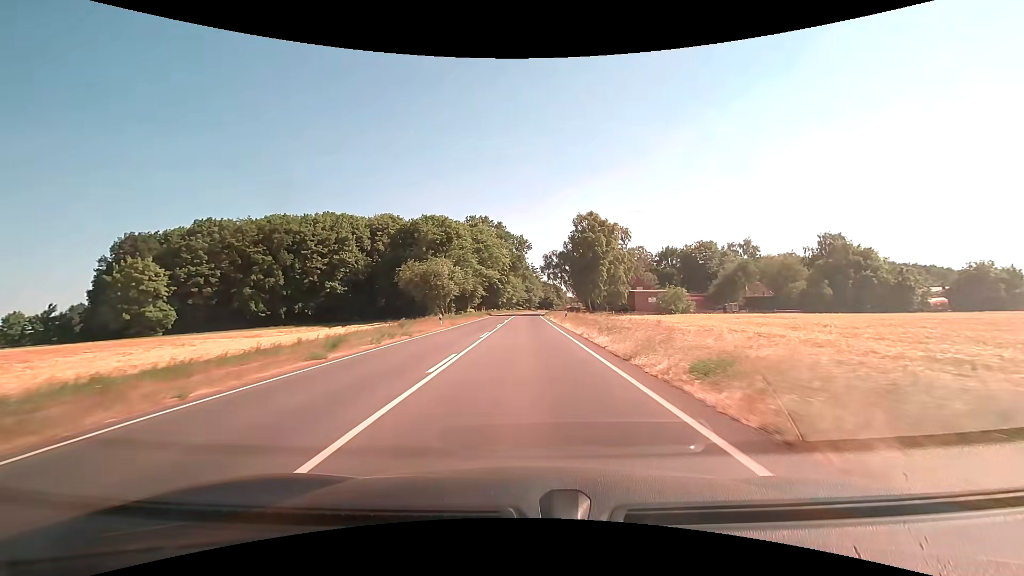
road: primary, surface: asphalt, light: Day
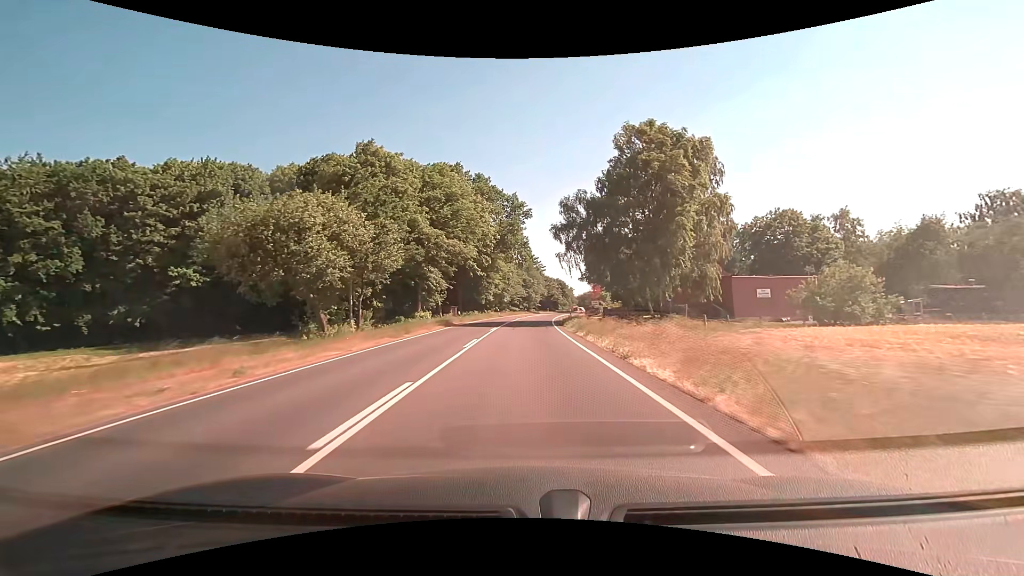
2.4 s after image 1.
(0.0, +42.7) m; 0°
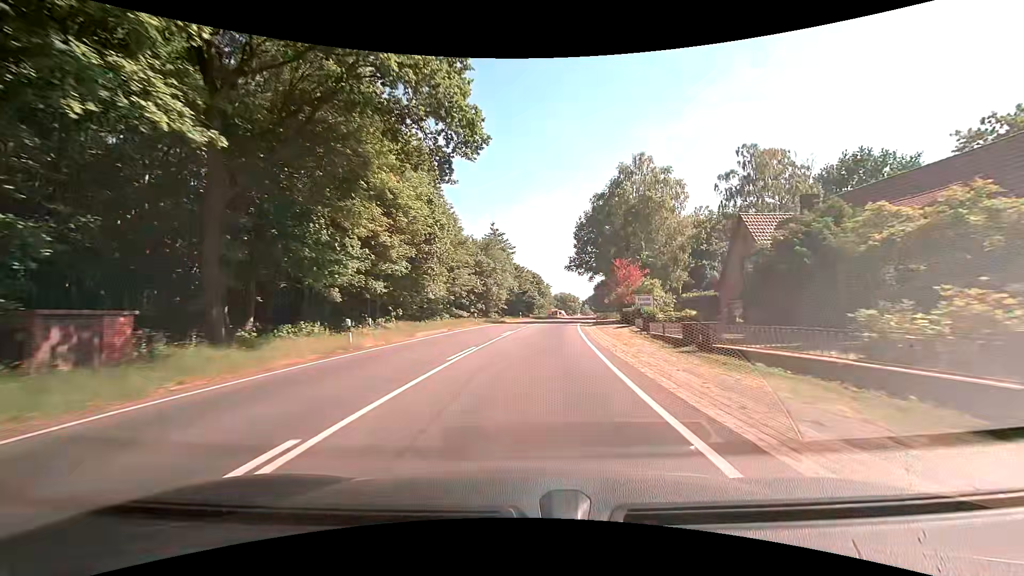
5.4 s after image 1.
(+1.1, +53.0) m; +4°
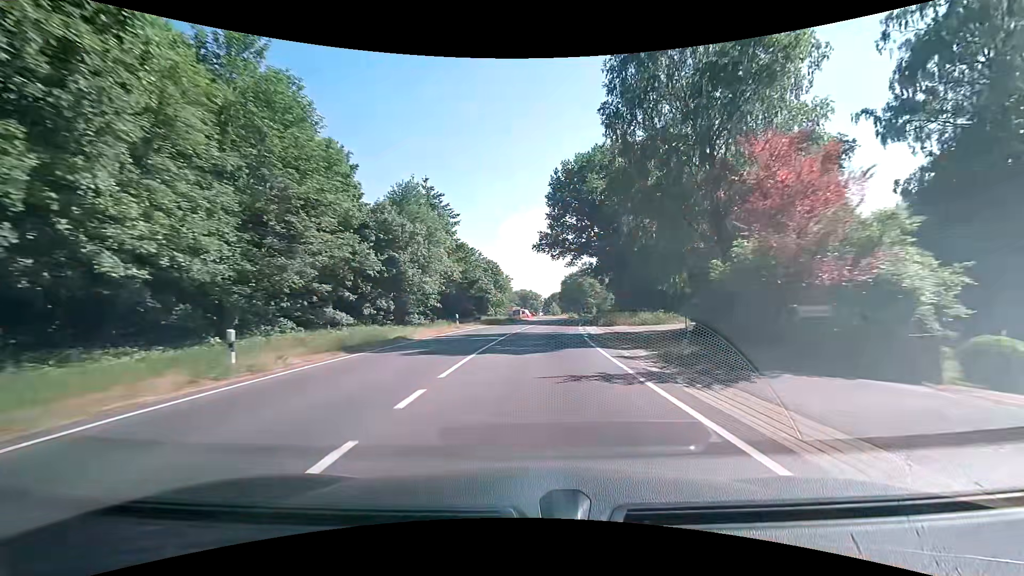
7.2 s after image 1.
(+1.1, +31.9) m; +4°
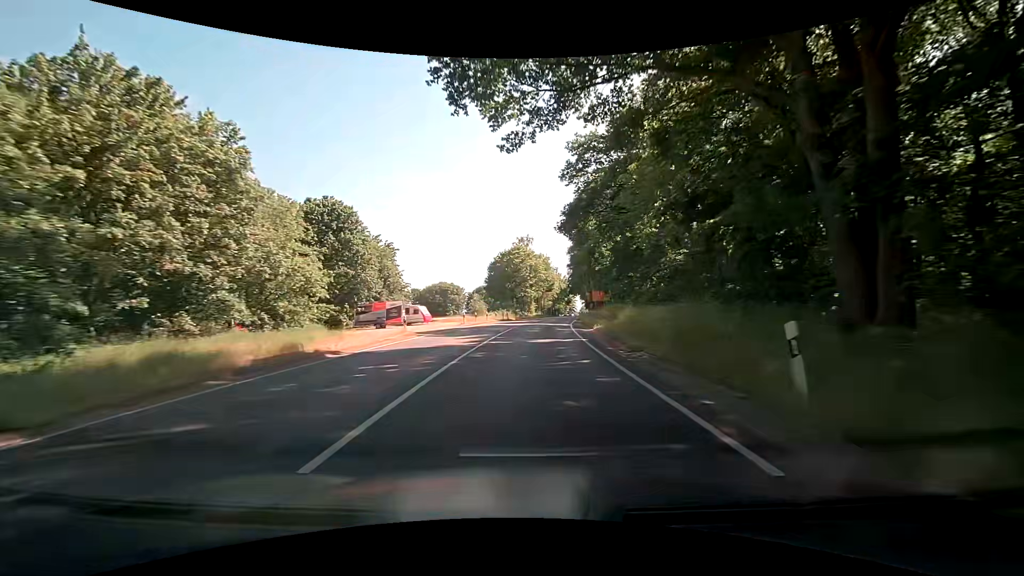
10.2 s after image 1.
(+3.5, +54.0) m; +8°
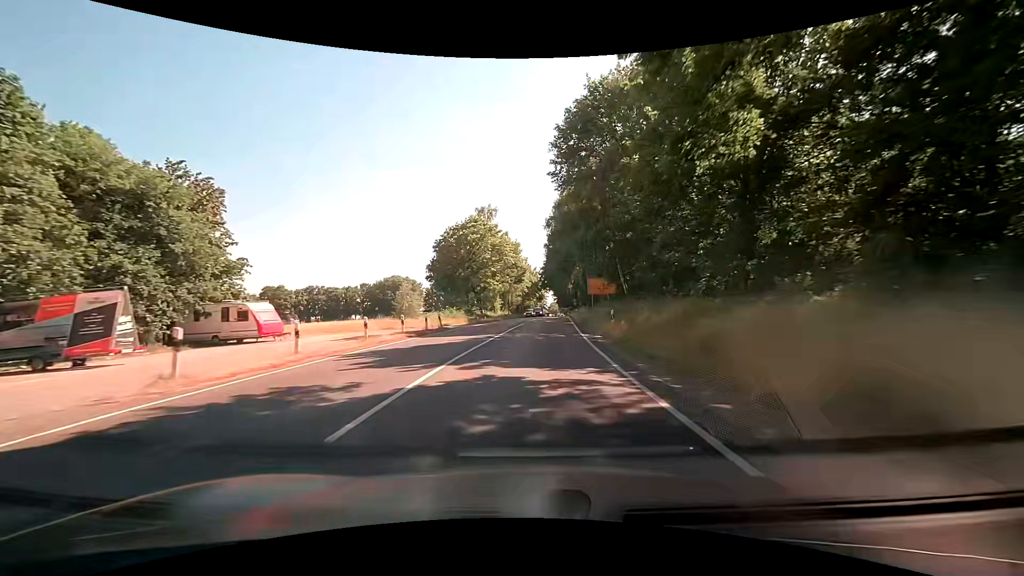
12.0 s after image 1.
(+1.1, +31.2) m; +4°
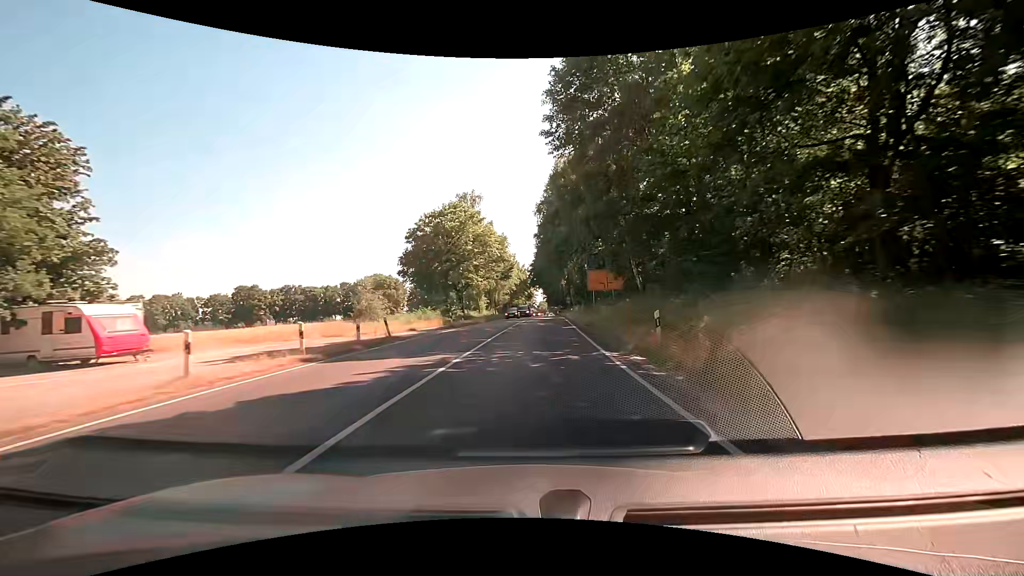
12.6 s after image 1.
(+0.1, +9.9) m; +1°
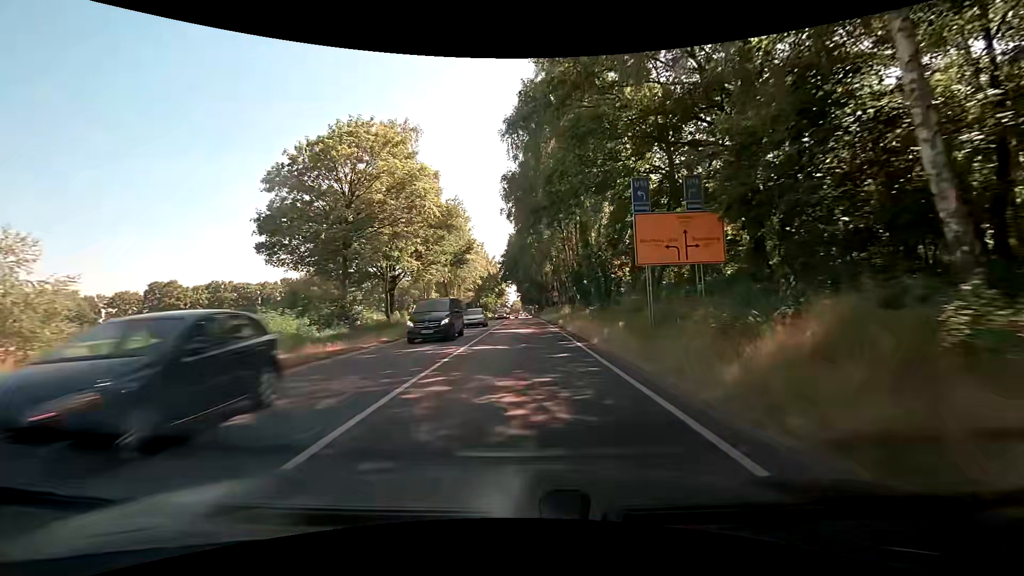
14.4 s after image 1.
(+1.3, +28.0) m; +4°
(0, +10) (0, +20) (0, +30) (0, +40) (0, +50) (0, +60) (0, +70) (0, +80) (0, +90) (0, +100) m
